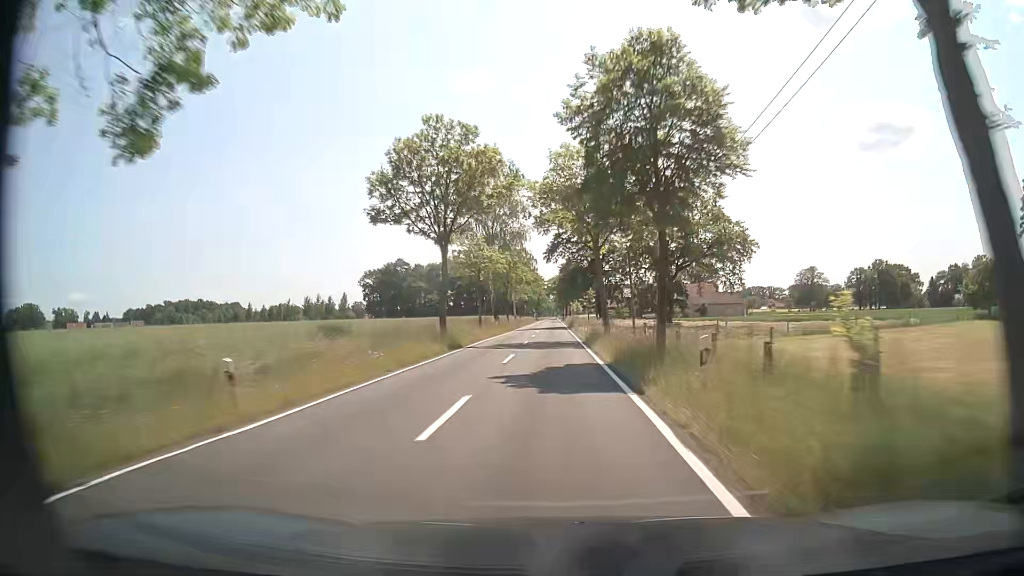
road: tertiary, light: Day
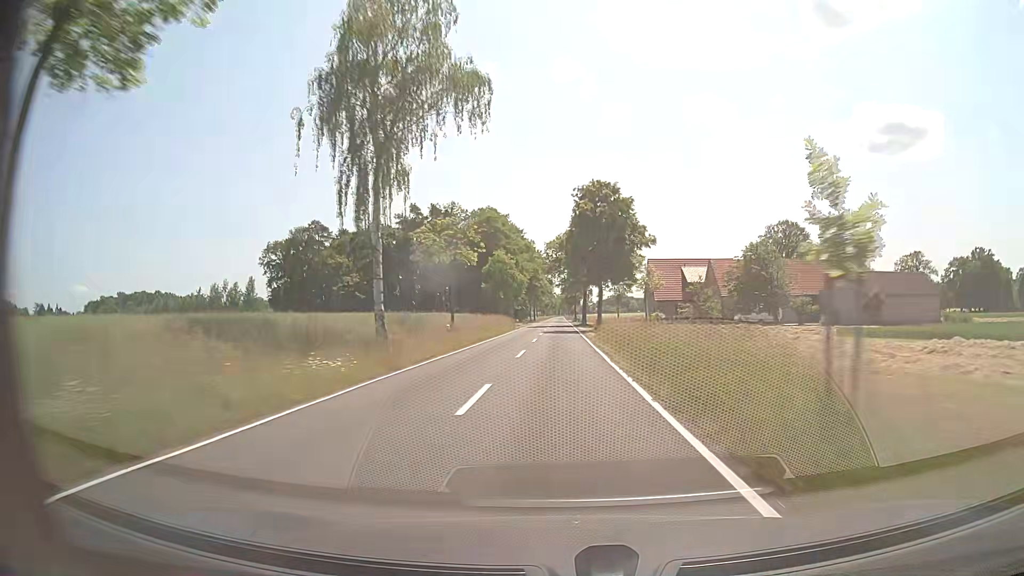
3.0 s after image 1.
(-0.7, +82.2) m; 0°
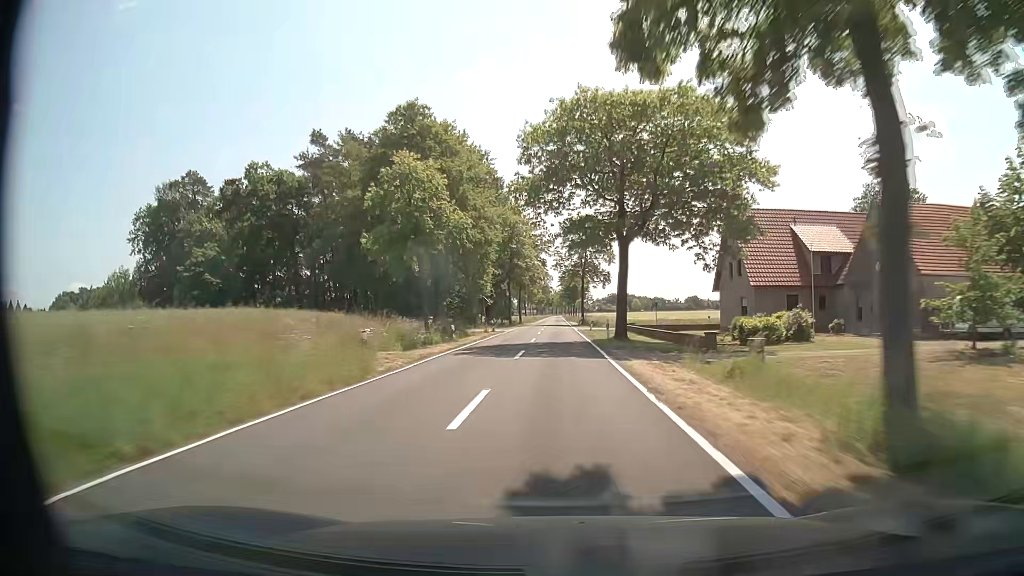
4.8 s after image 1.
(0.0, +49.3) m; 0°
(0, +10) (0, +20) (0, +30) (0, +40) (0, +50) (0, +60) (0, +70) (0, +80) (0, +90) (0, +100) m
